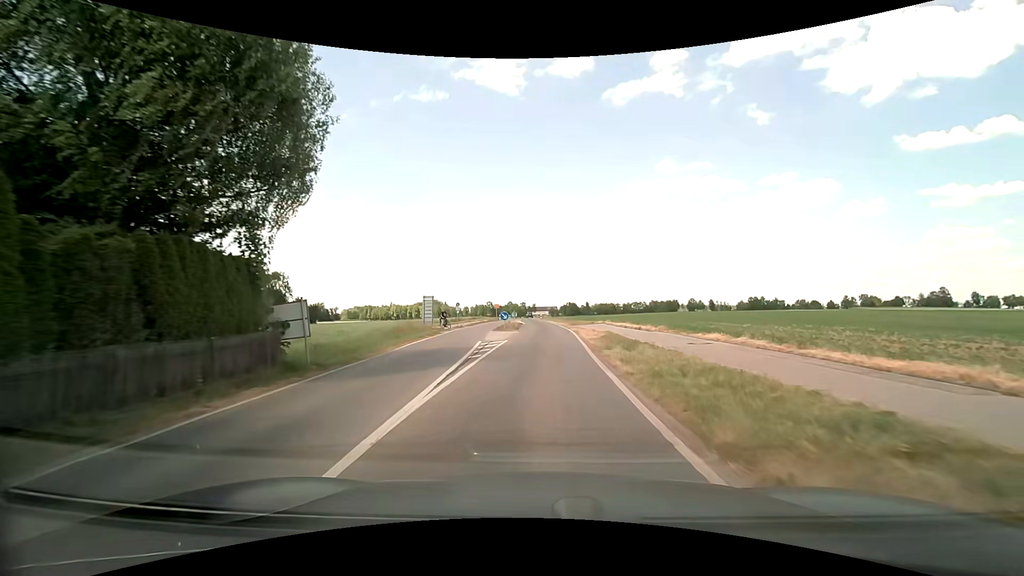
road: secondary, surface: asphalt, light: Day
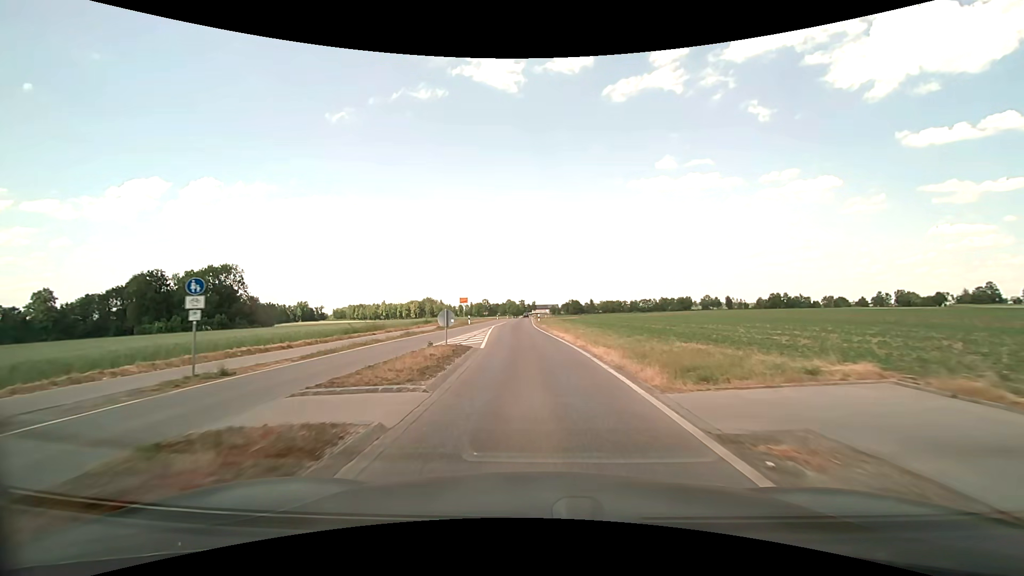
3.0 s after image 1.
(+0.5, +38.5) m; 0°
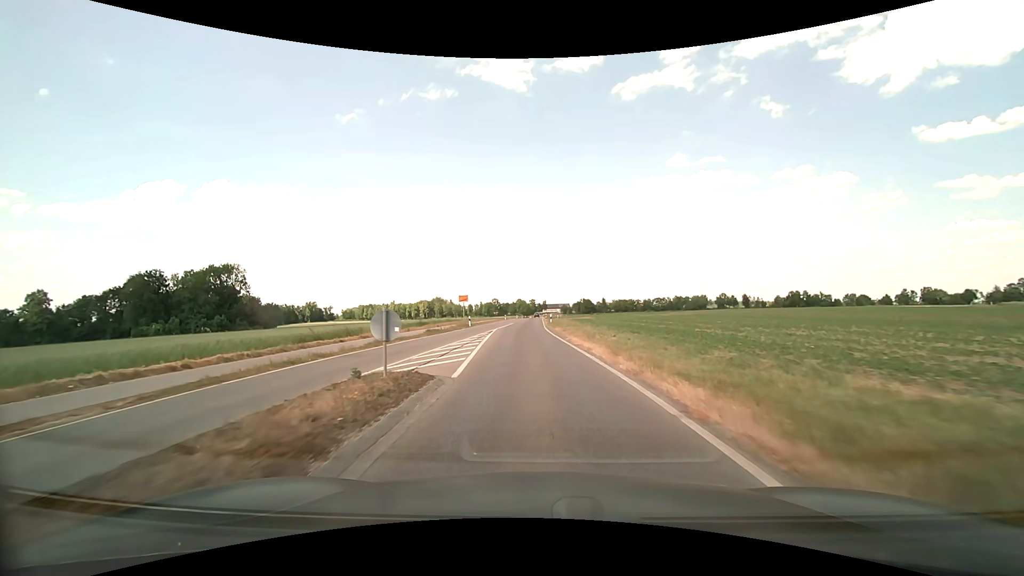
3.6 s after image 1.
(-0.1, +7.9) m; -1°
(0, +10) (-1, +20) (-1, +30) (-1, +40) (-1, +50) (-1, +60) (-1, +70) (-1, +80) (-1, +90) (-1, +100) m
